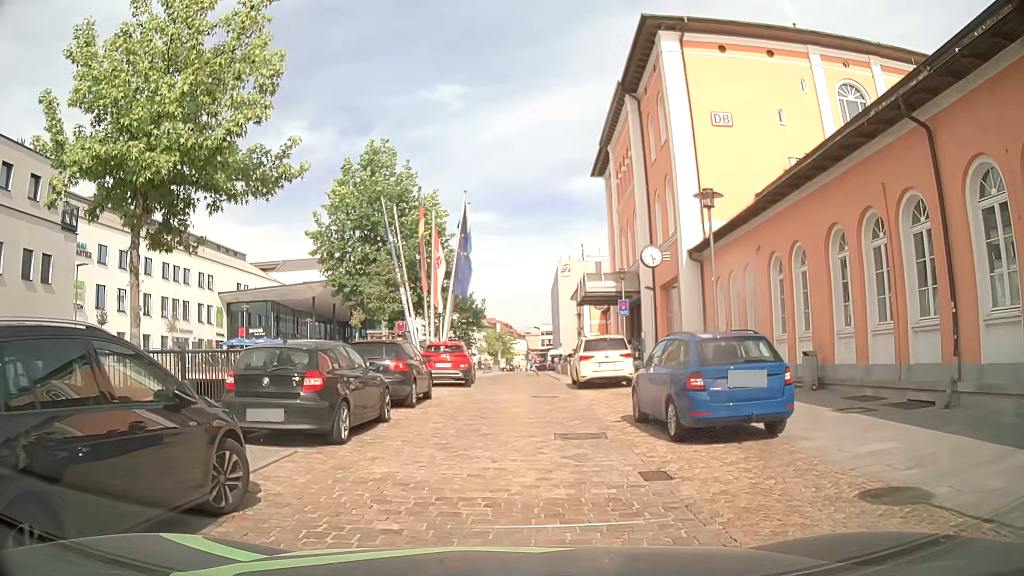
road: residential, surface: sett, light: Day
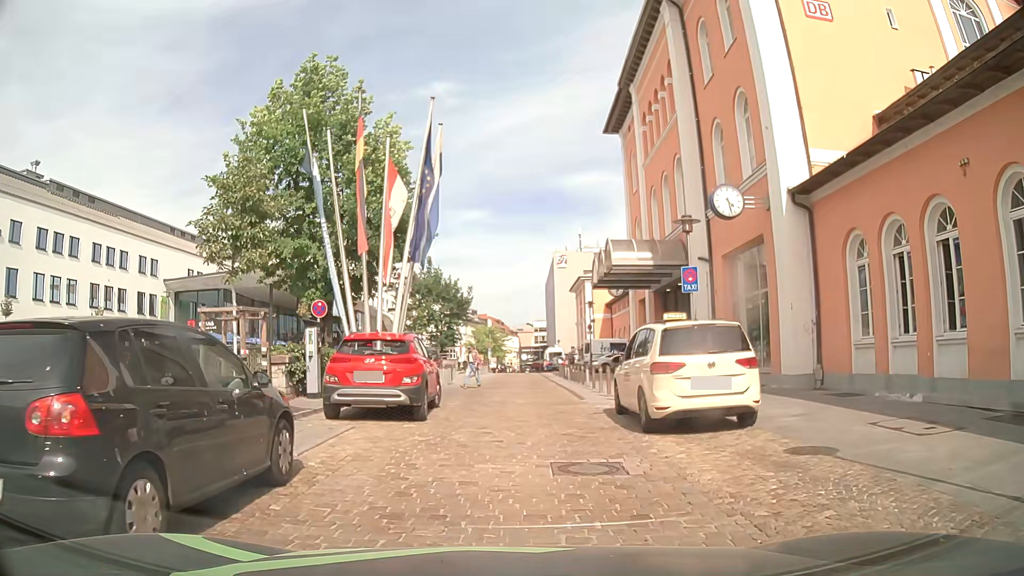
(0.0, +11.1) m; +1°
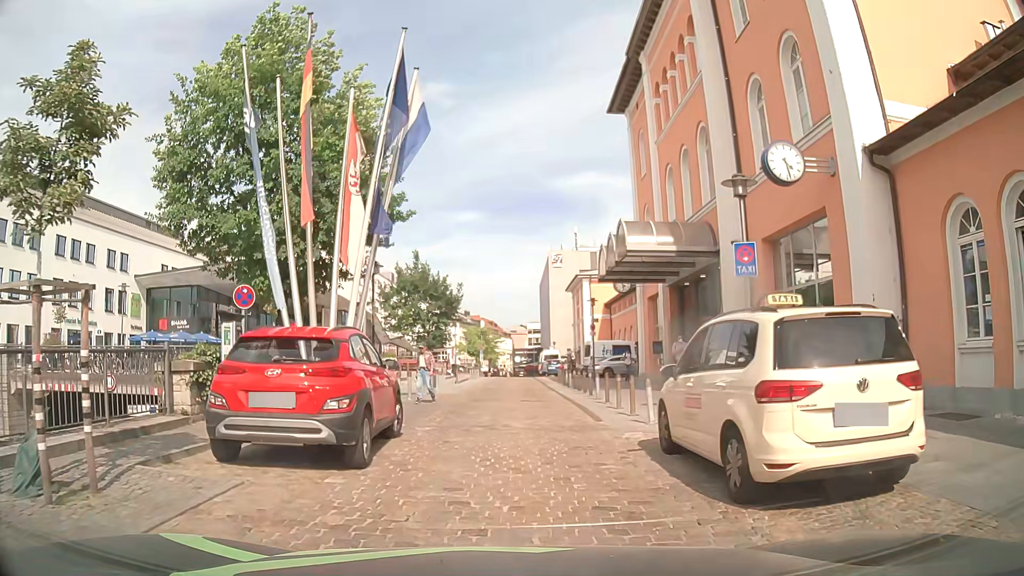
(0.0, +4.5) m; 0°
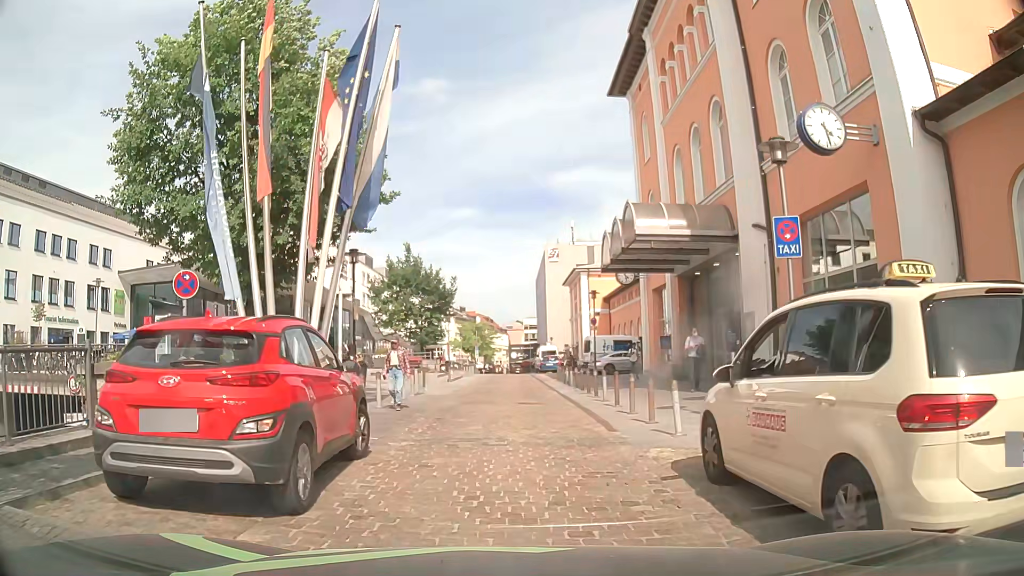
(0.0, +2.2) m; +1°
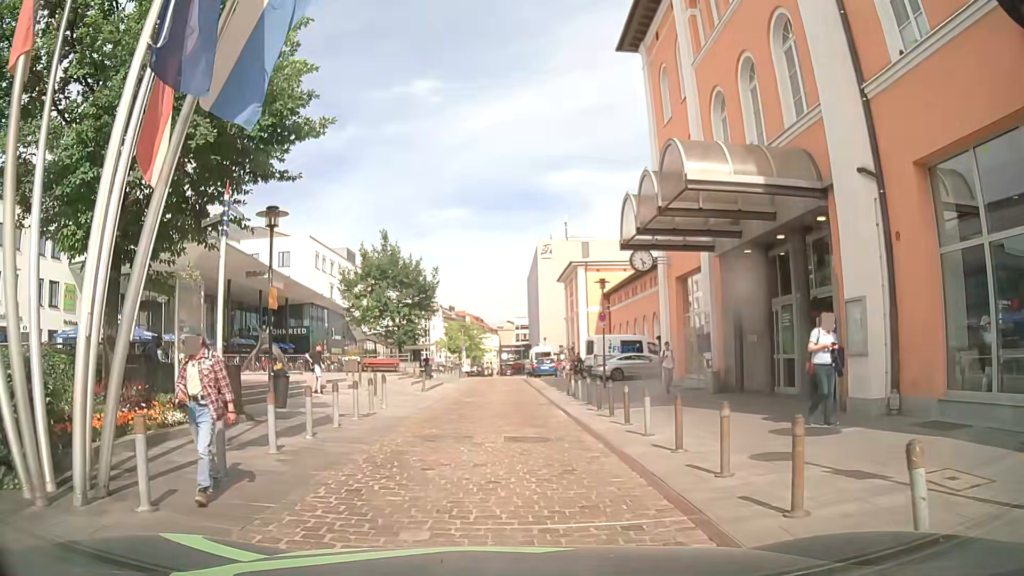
(-0.1, +6.4) m; +2°
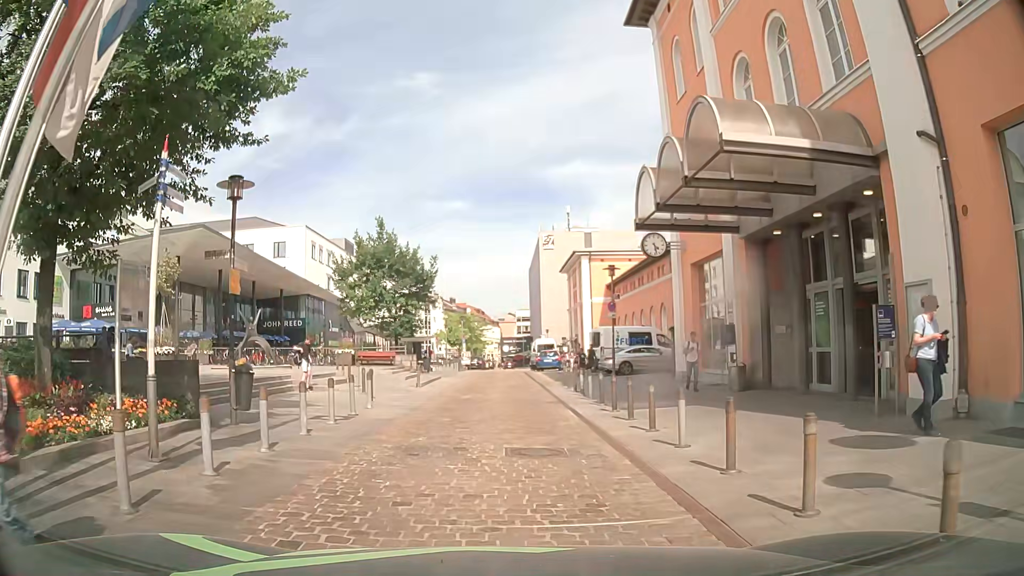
(-0.1, +2.1) m; -1°
